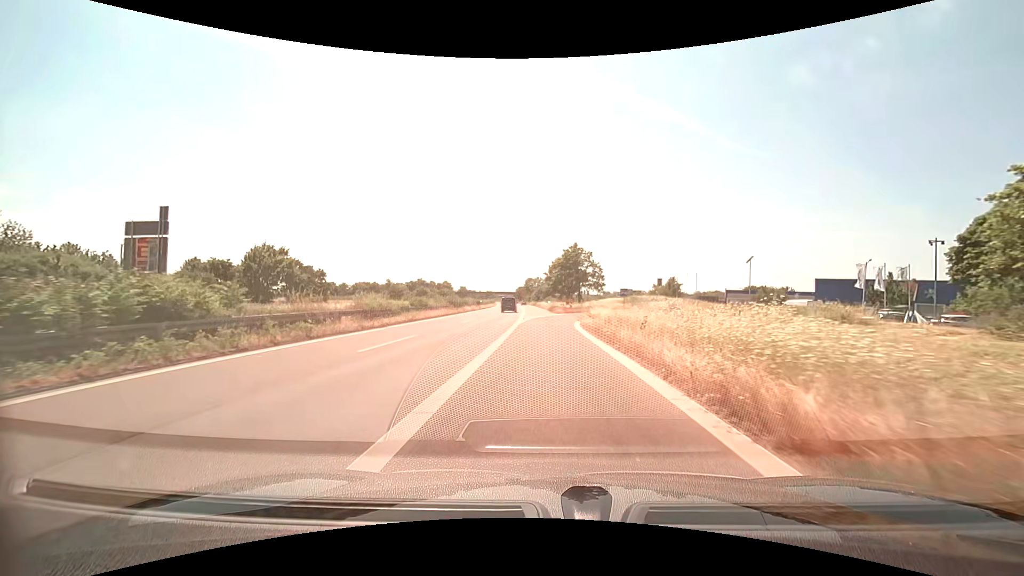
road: trunk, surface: asphalt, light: Day
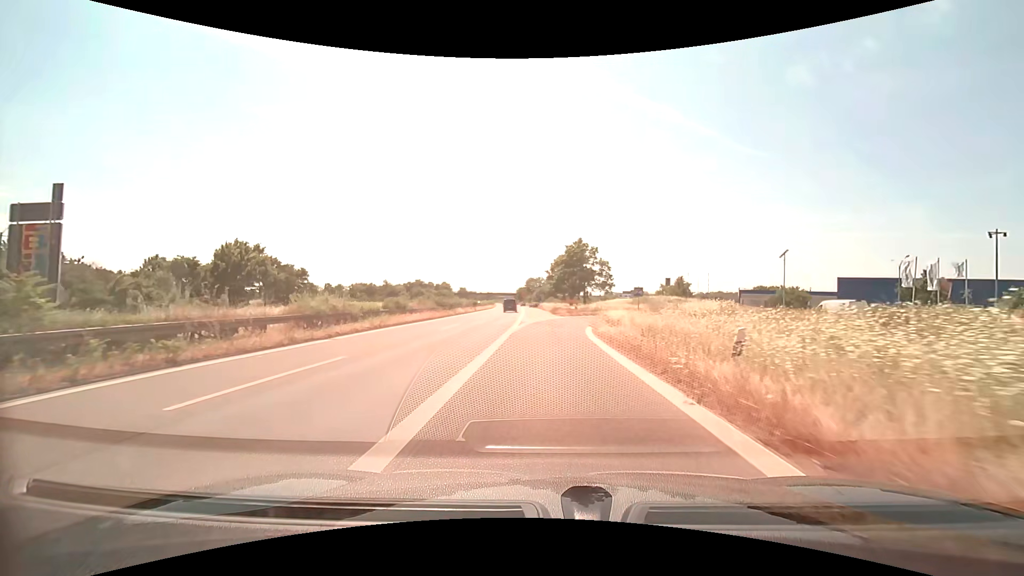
(0.0, +7.1) m; 0°
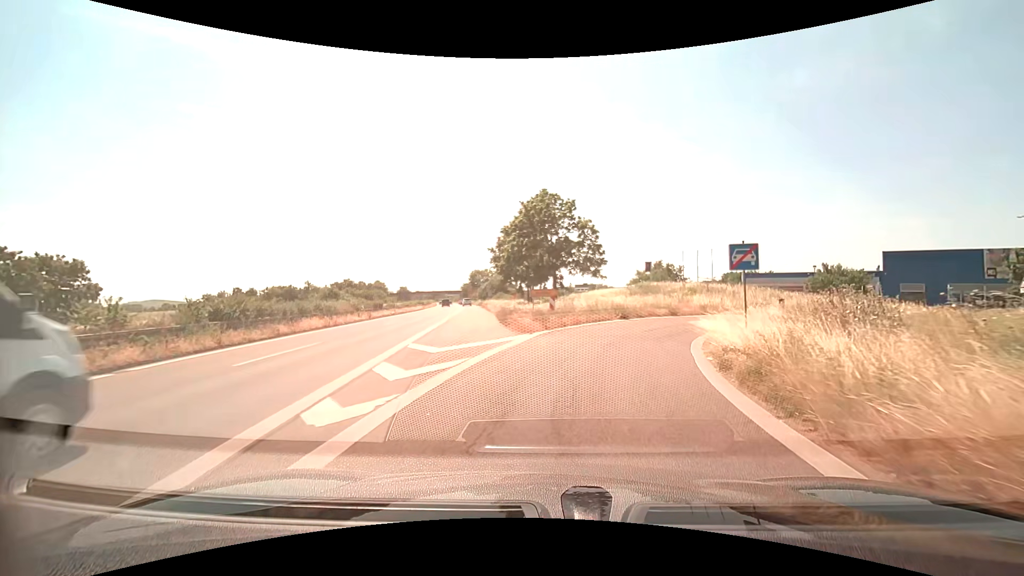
(+0.5, +29.7) m; +6°
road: trunk_link
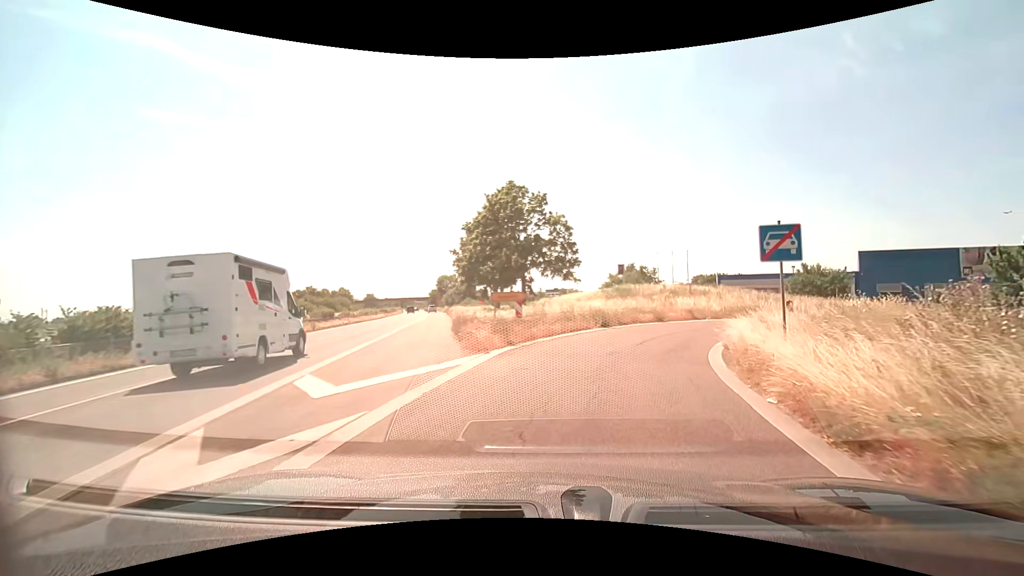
(+0.1, +4.7) m; +4°
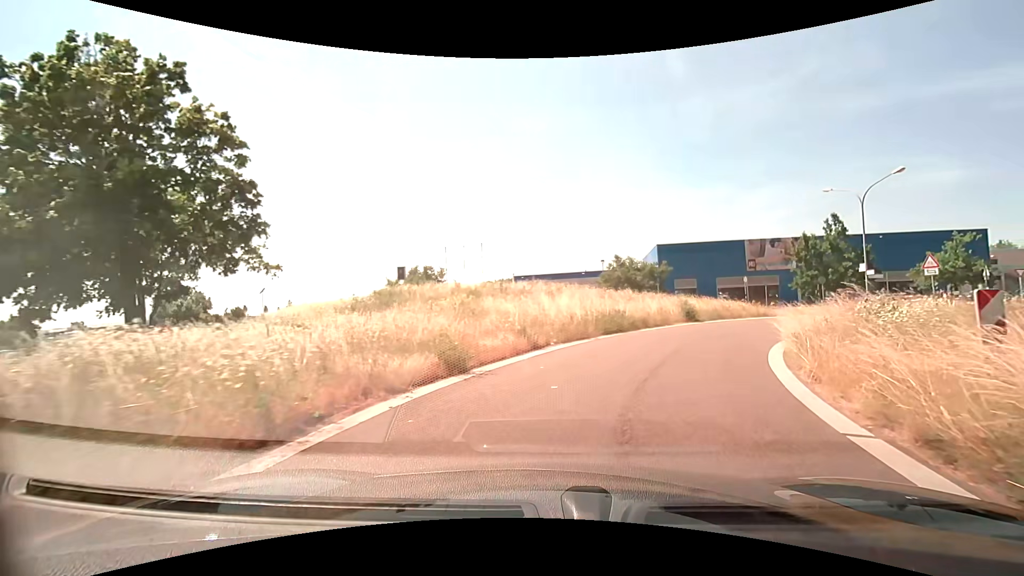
(+3.4, +19.3) m; +24°
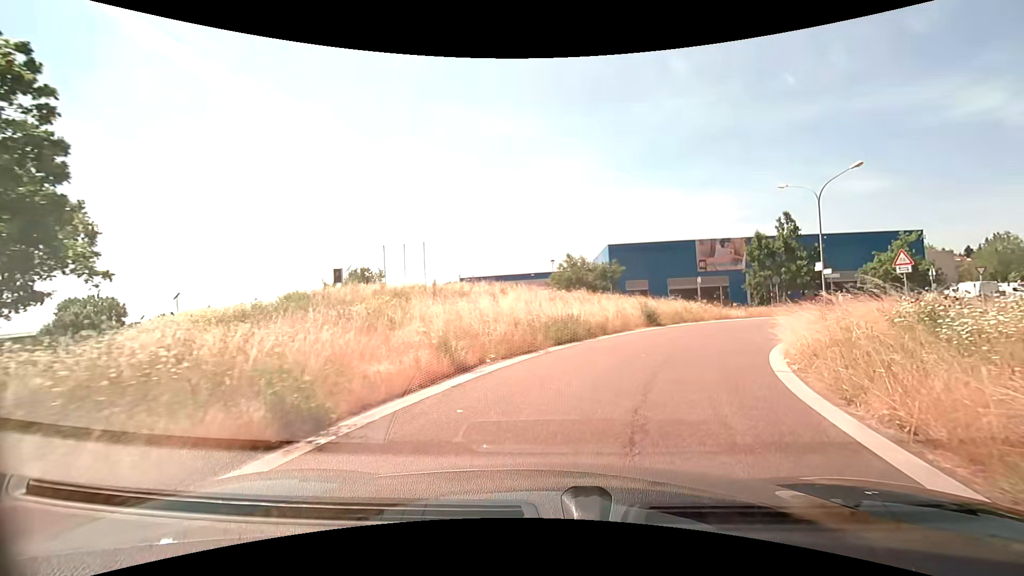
(+0.2, +3.7) m; +6°
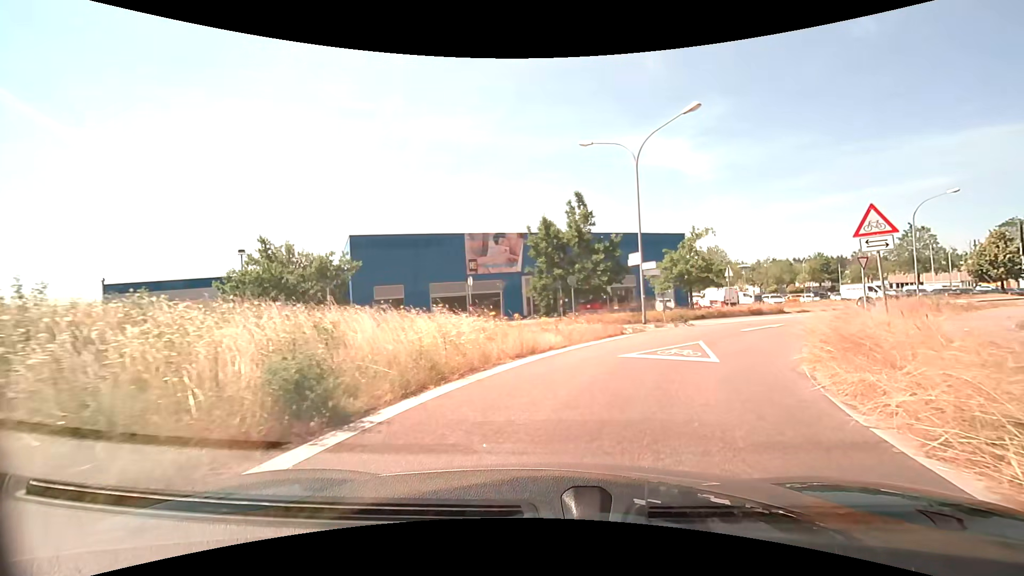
(+3.8, +16.6) m; +25°
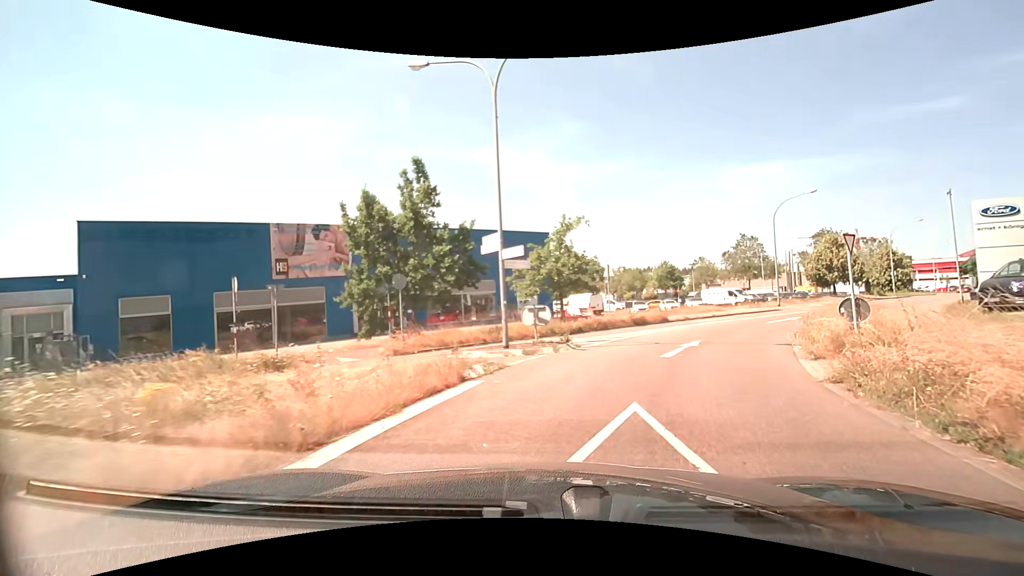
(+1.4, +9.8) m; +16°
(+1, +10) (+5, +19) (+11, +27) (+18, +35) (+25, +42) (+32, +49) (+39, +56) (+46, +62) (+54, +69) (+61, +76) m
